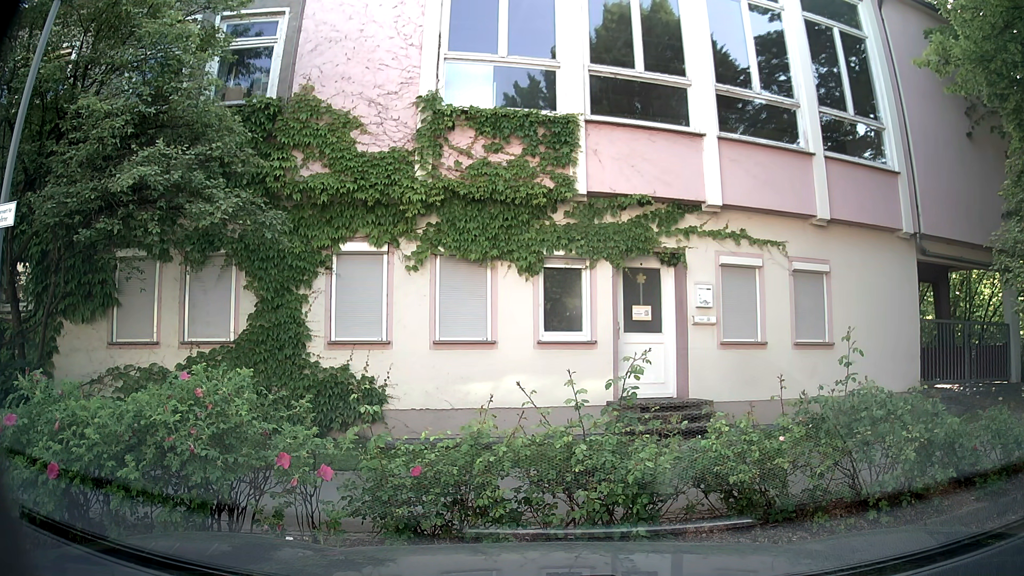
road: residential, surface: asphalt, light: Day
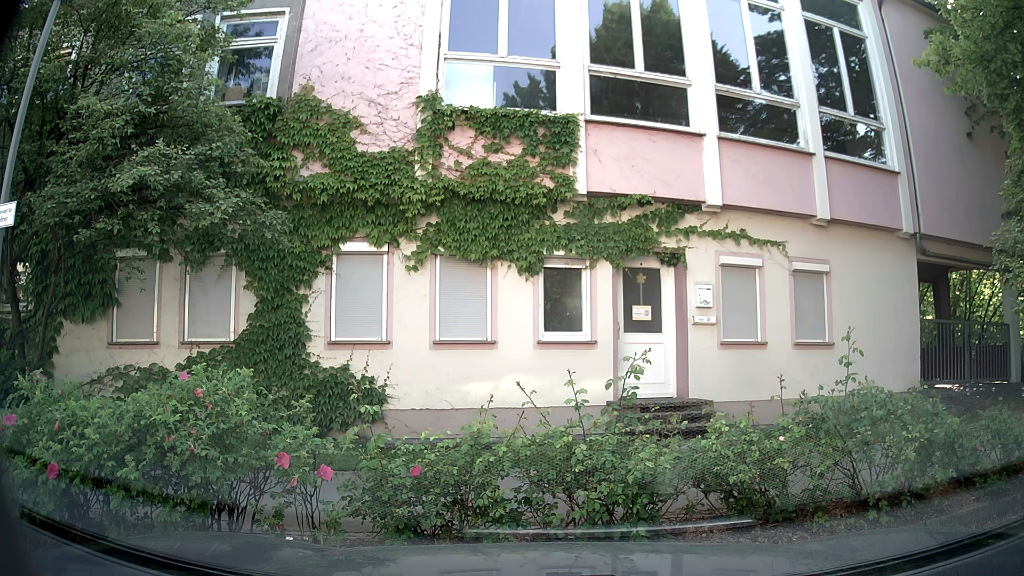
(0.0, 0.0) m; 0°
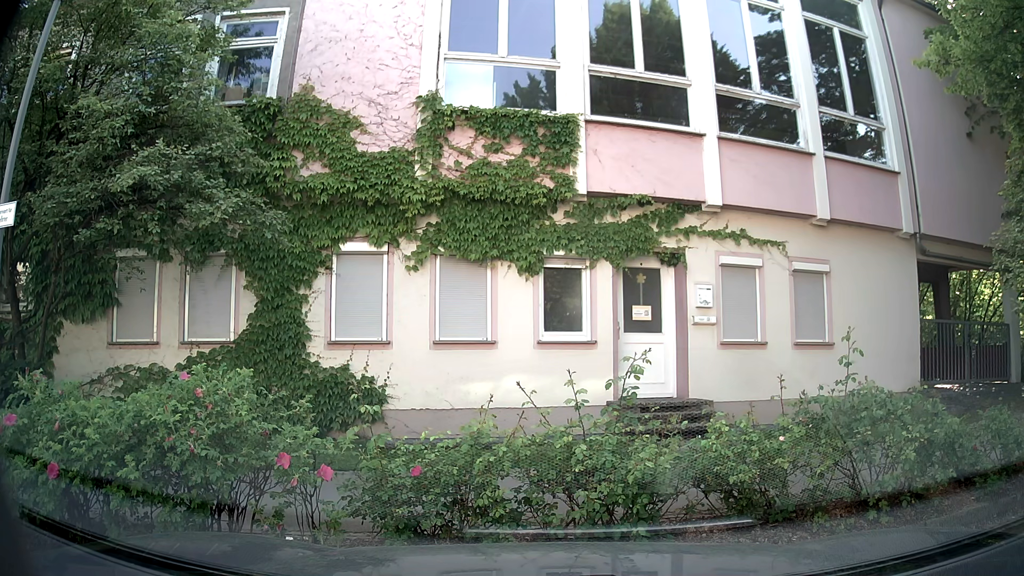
(0.0, 0.0) m; 0°
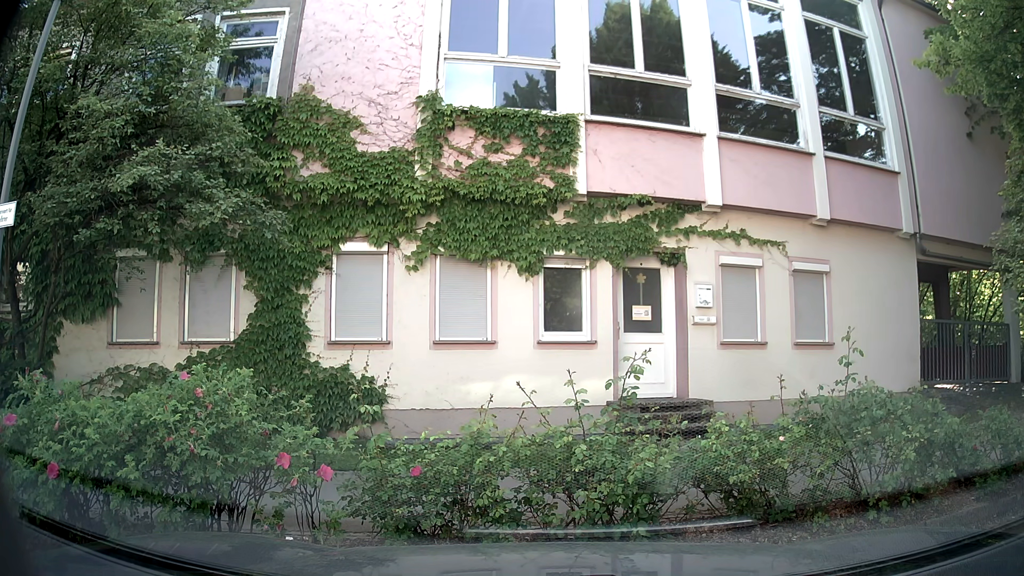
(0.0, 0.0) m; 0°
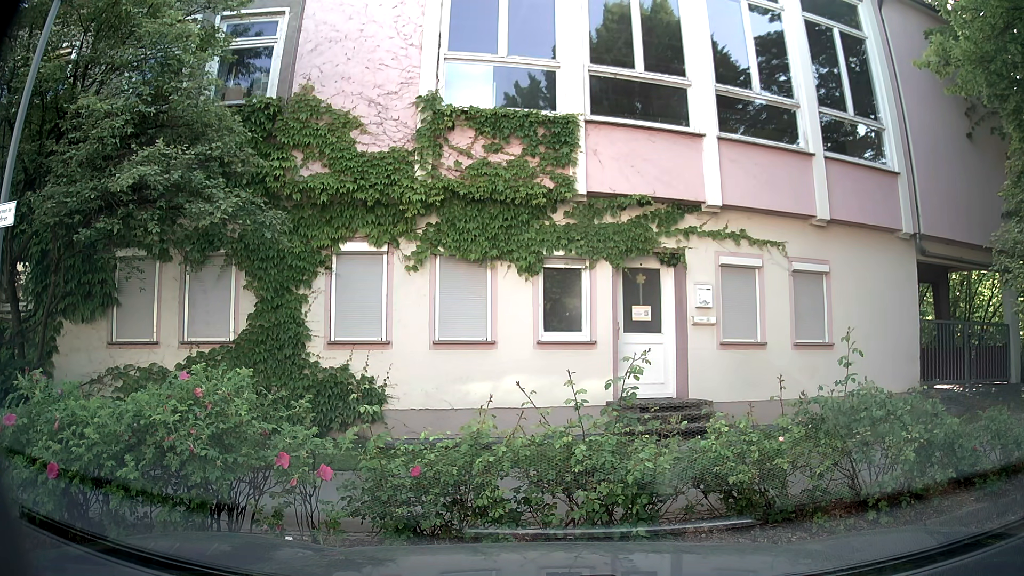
(0.0, 0.0) m; 0°
